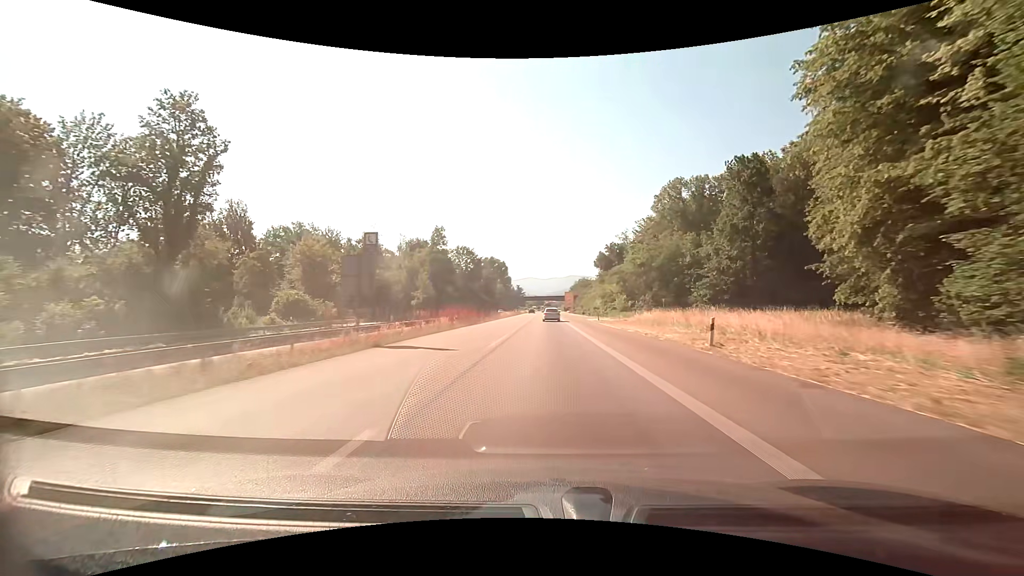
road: trunk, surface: asphalt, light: Day
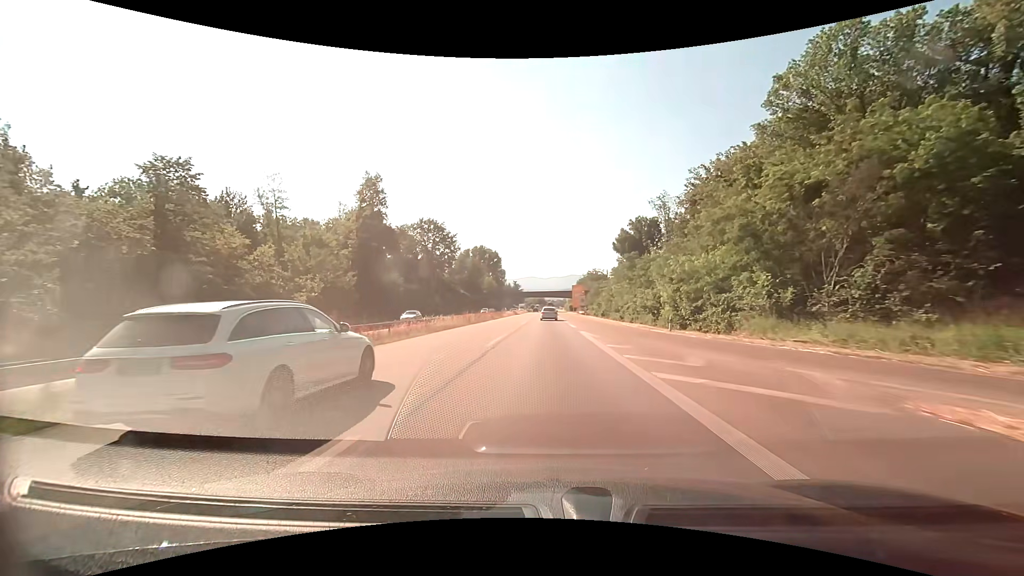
(0.0, +54.4) m; 0°
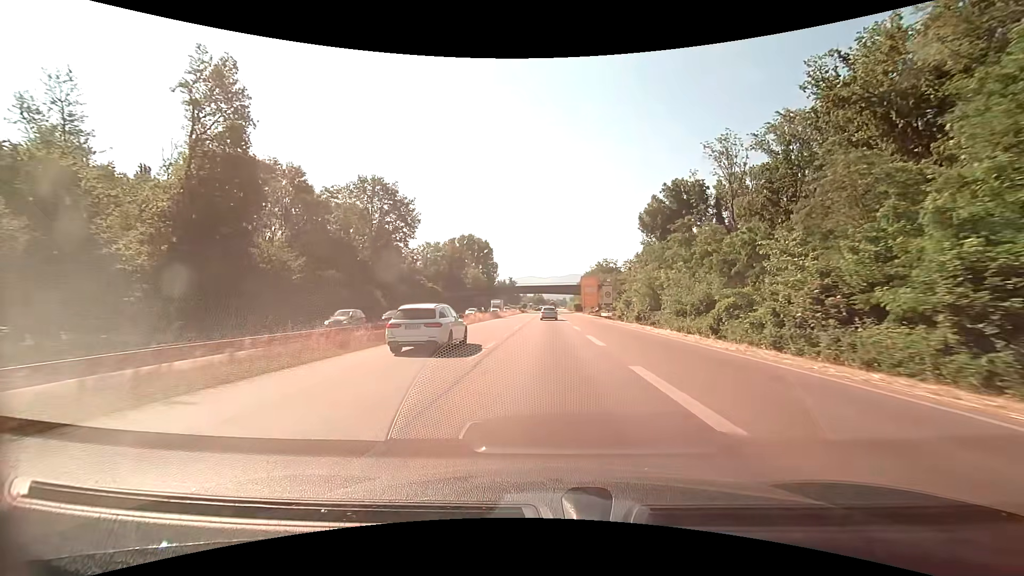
(-0.1, +41.0) m; 0°
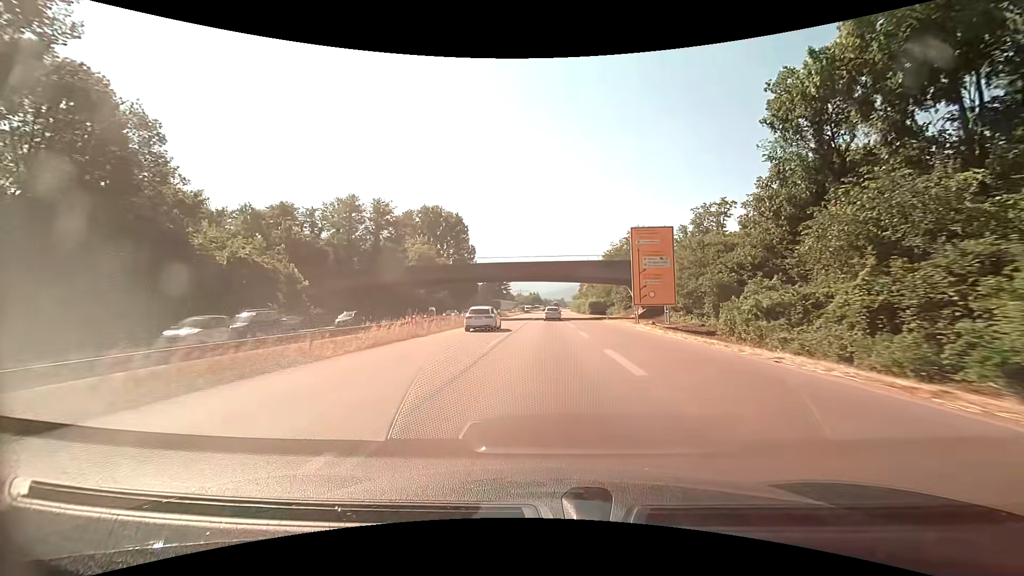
(+0.3, +67.7) m; 0°
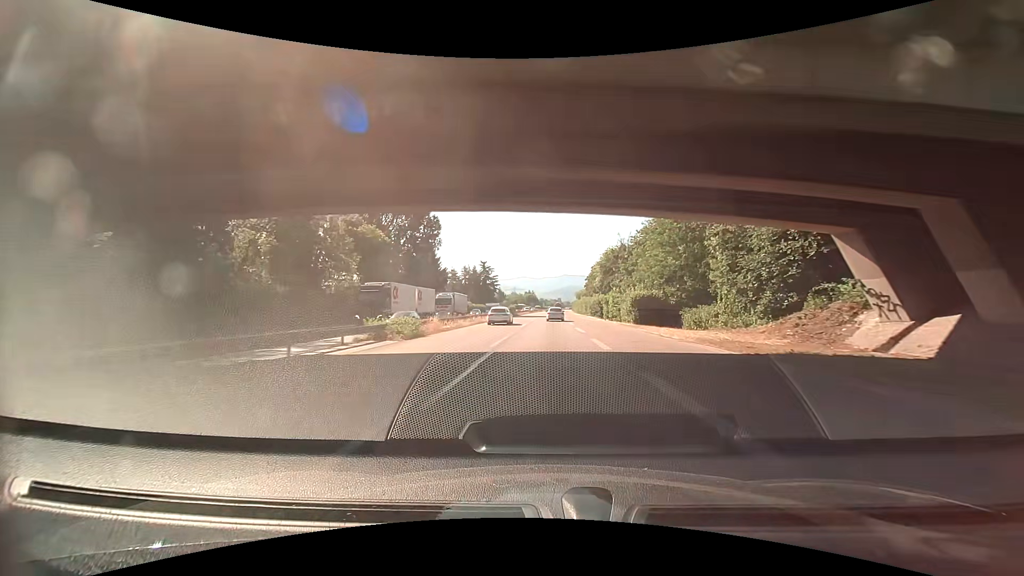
(0.0, +53.6) m; 0°
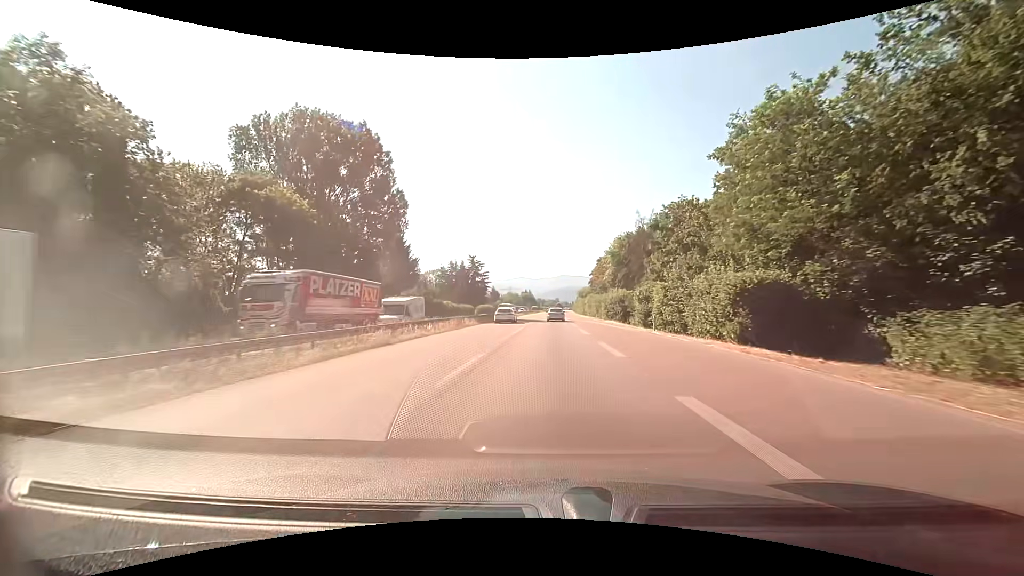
(+0.3, +26.7) m; +1°
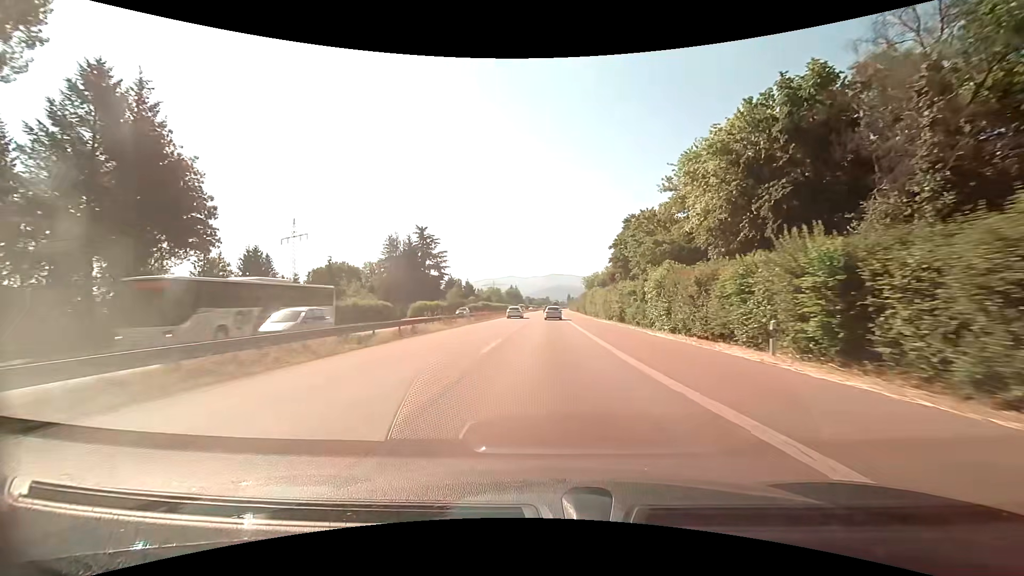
(+0.1, +66.4) m; +1°
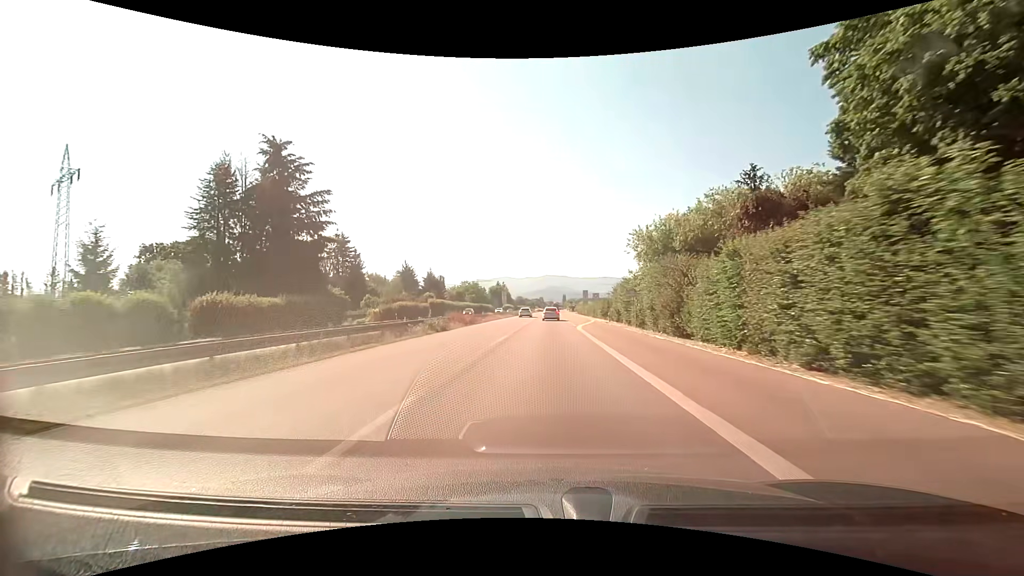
(+0.4, +67.1) m; +1°
(0, +10) (0, +20) (0, +30) (0, +40) (0, +50) (0, +60) (+1, +70) (+1, +80) (+1, +90) (+1, +100) m
